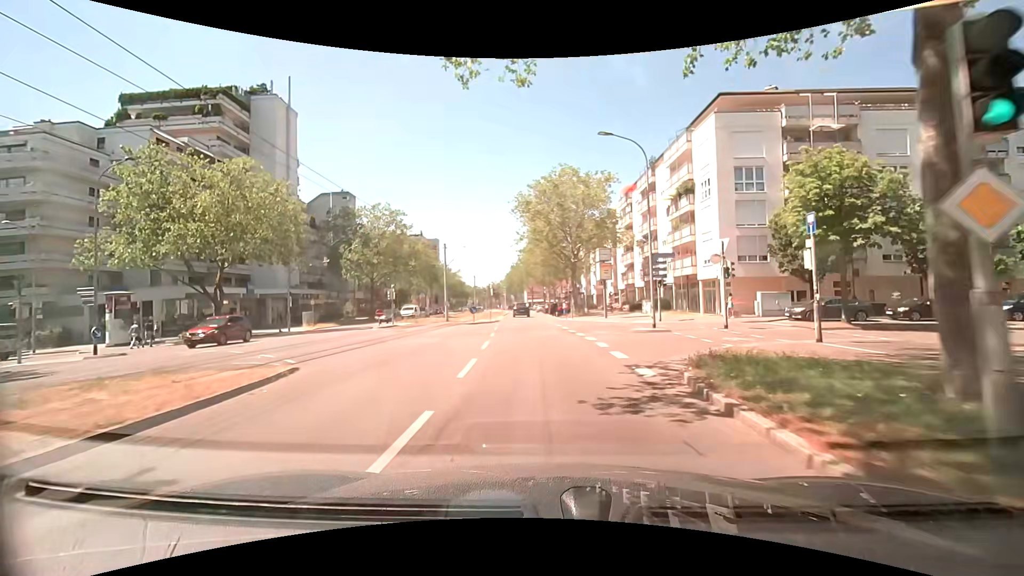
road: tertiary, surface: asphalt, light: Day
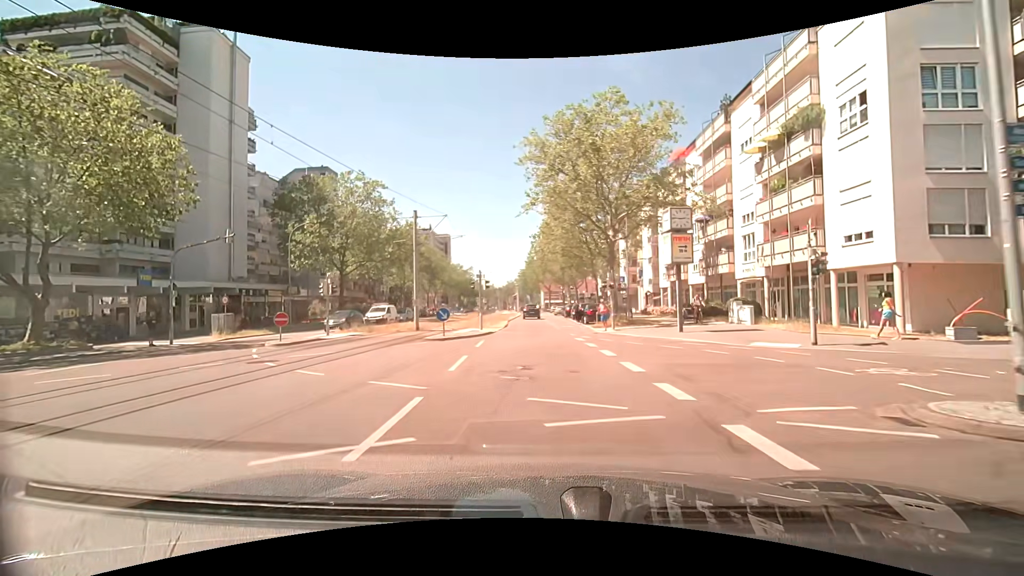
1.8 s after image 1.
(-0.3, +16.8) m; -2°
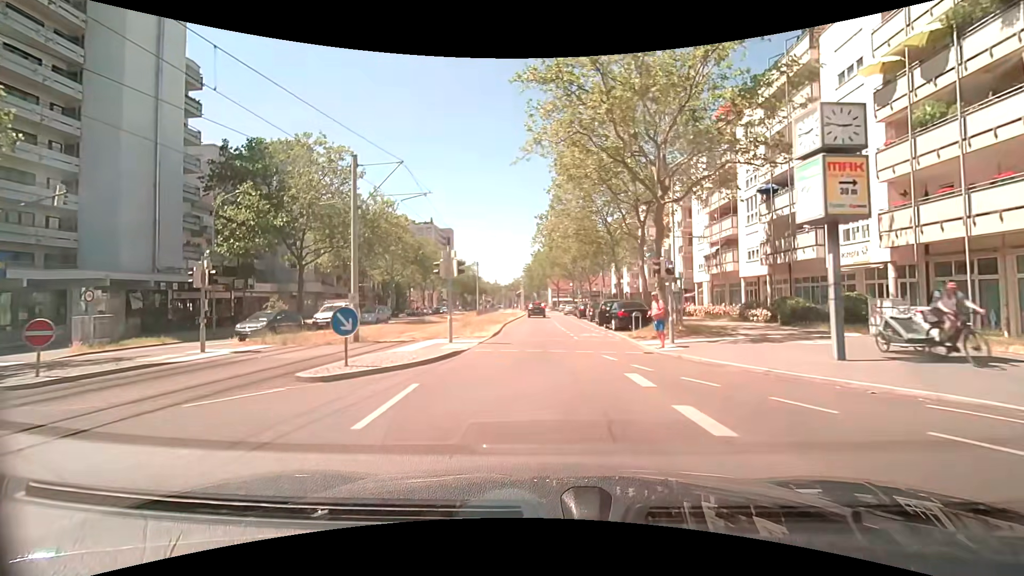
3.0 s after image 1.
(-0.2, +11.1) m; -2°
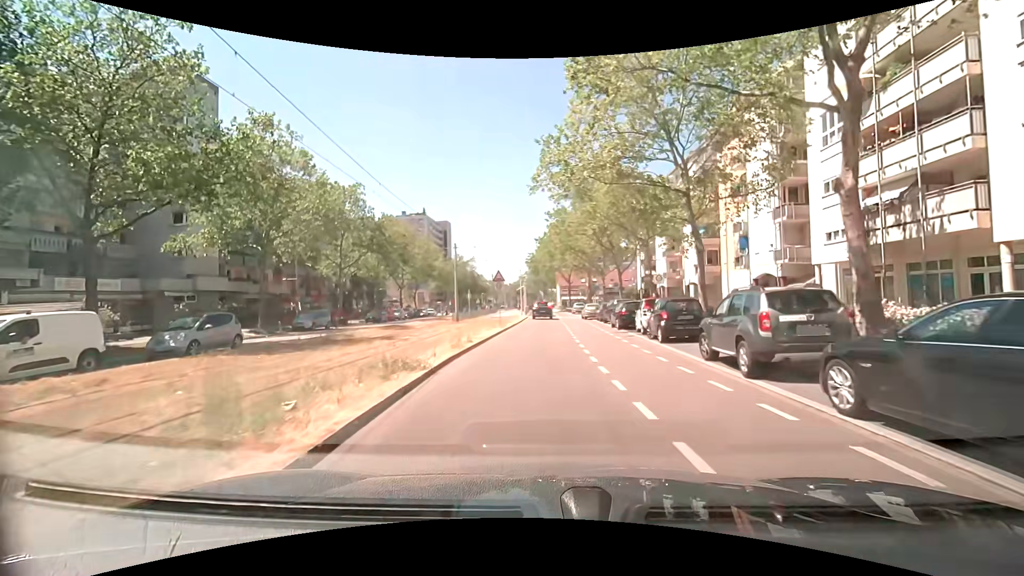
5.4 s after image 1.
(-0.1, +21.3) m; 0°
